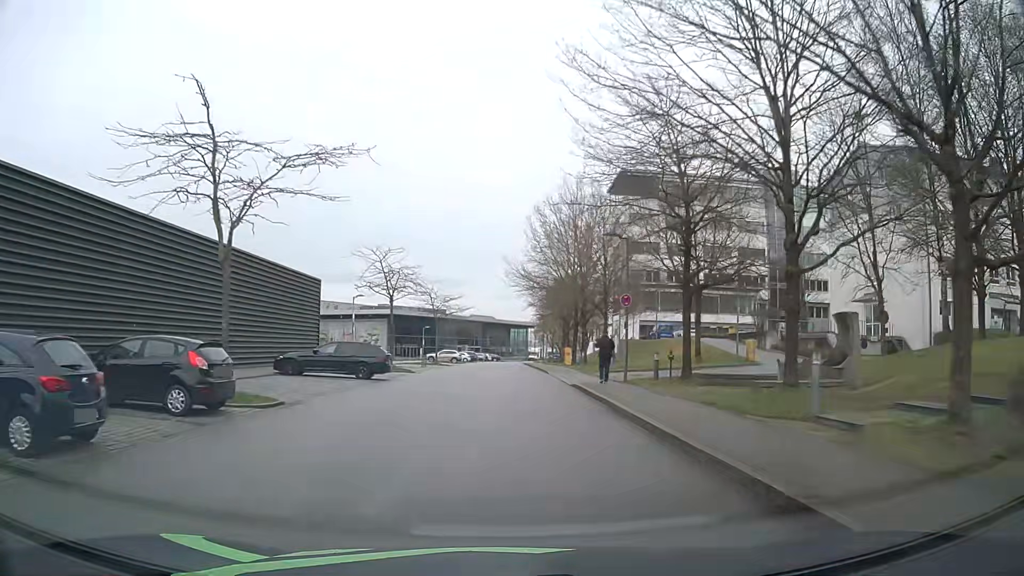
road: residential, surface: asphalt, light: Day
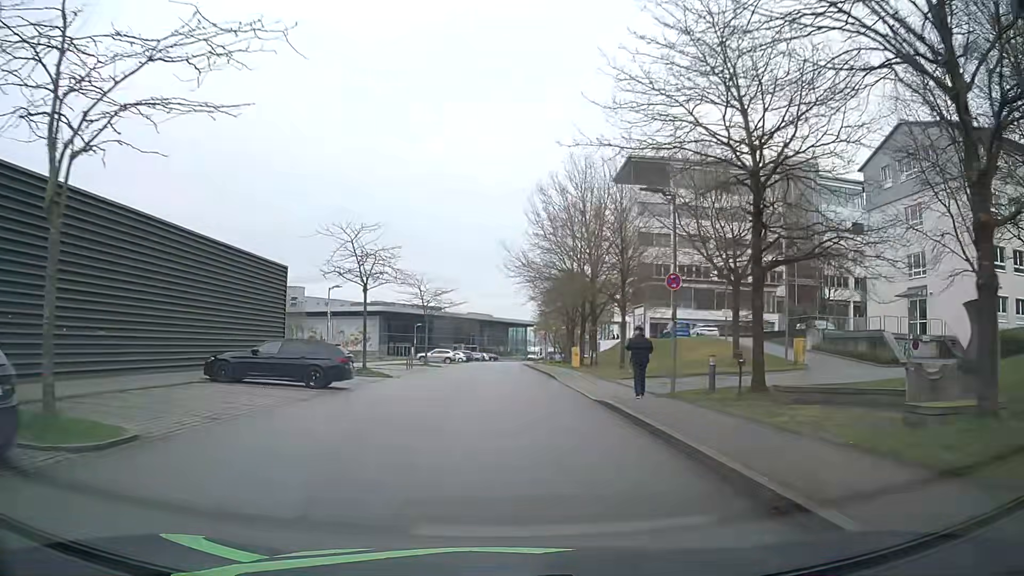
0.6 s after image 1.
(0.0, +6.7) m; 0°
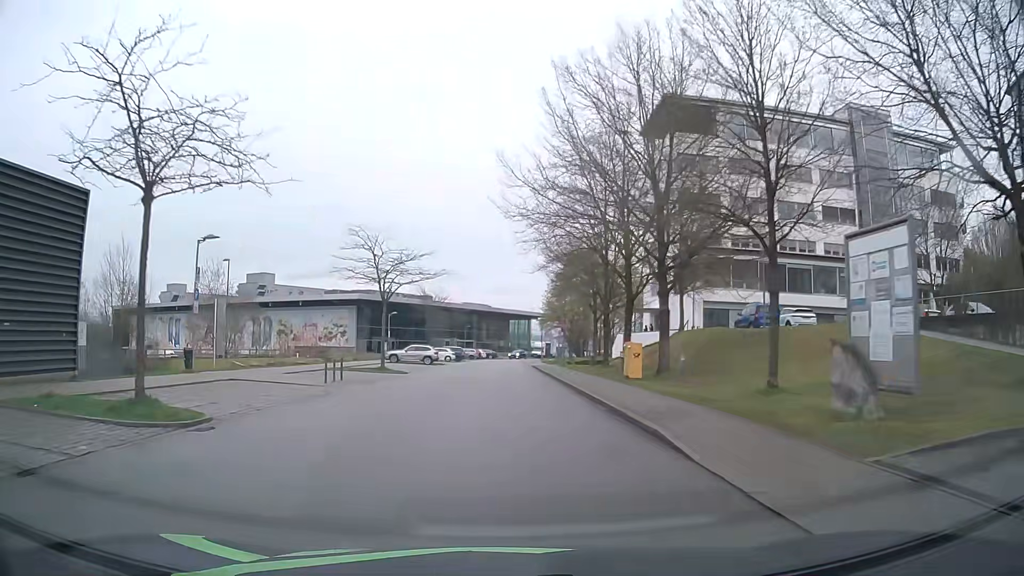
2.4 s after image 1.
(+0.1, +19.9) m; +1°
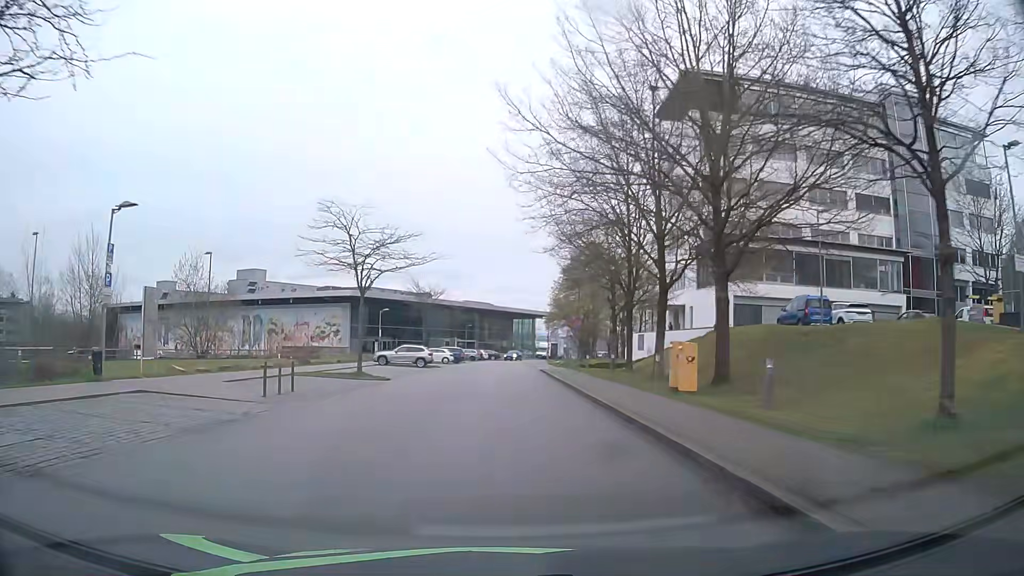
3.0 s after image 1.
(-0.1, +6.6) m; -1°
(0, +10) (0, +20) (0, +30) (0, +40) (0, +50) (0, +60) (0, +70) (+1, +80) (+2, +90) (+3, +100) m
